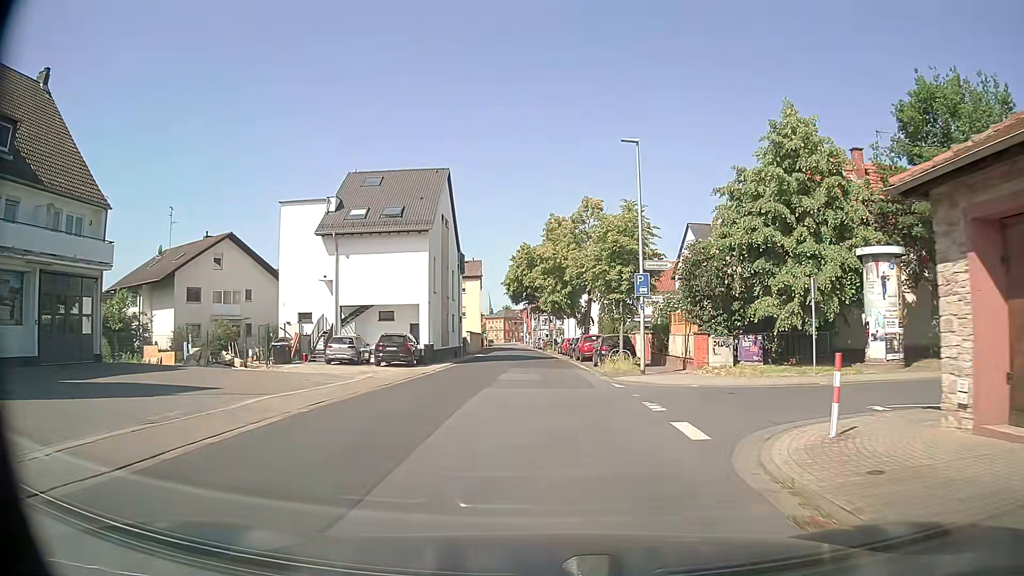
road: secondary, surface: asphalt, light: Day
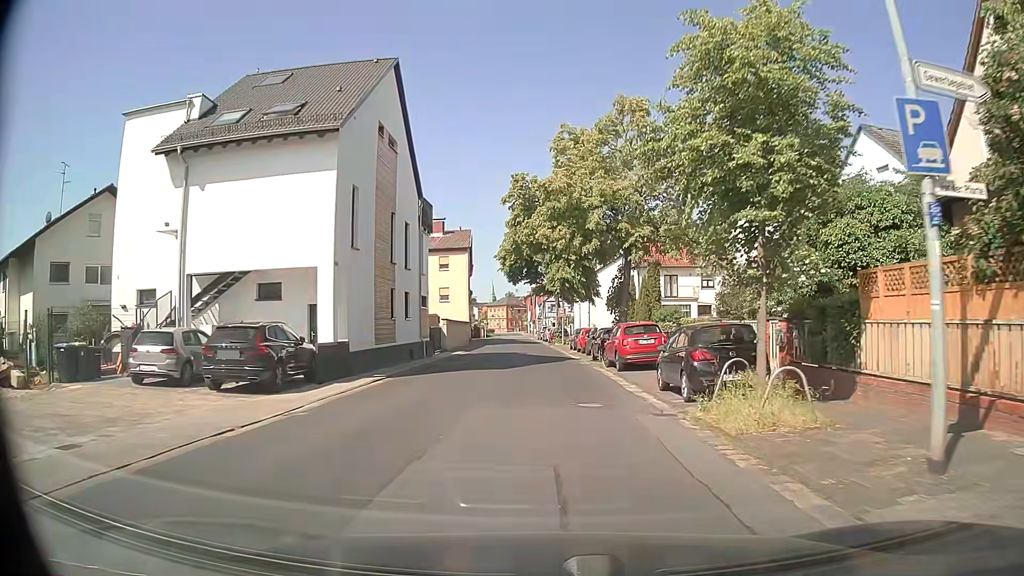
(+0.1, +17.7) m; 0°
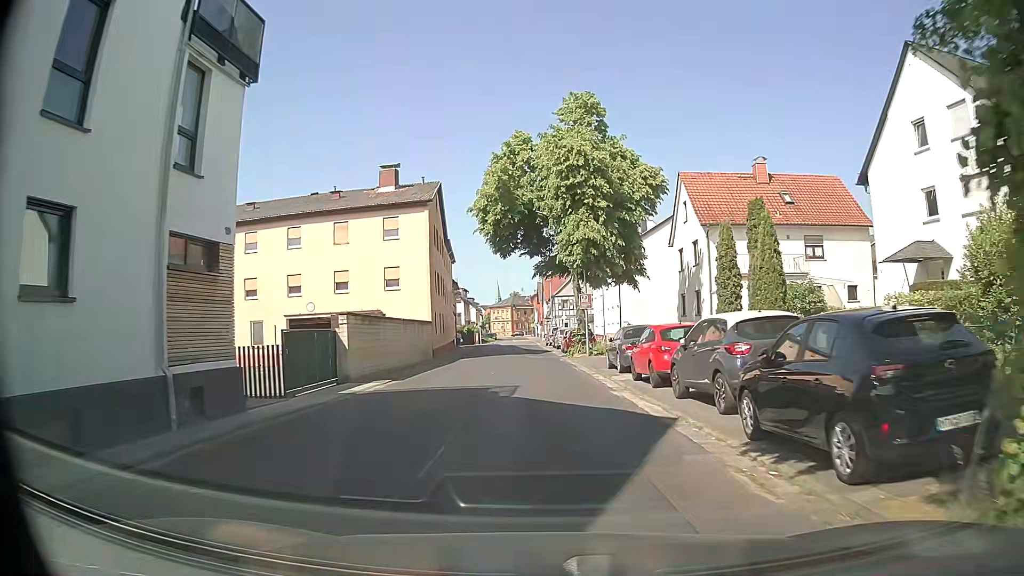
(-0.1, +23.3) m; 0°
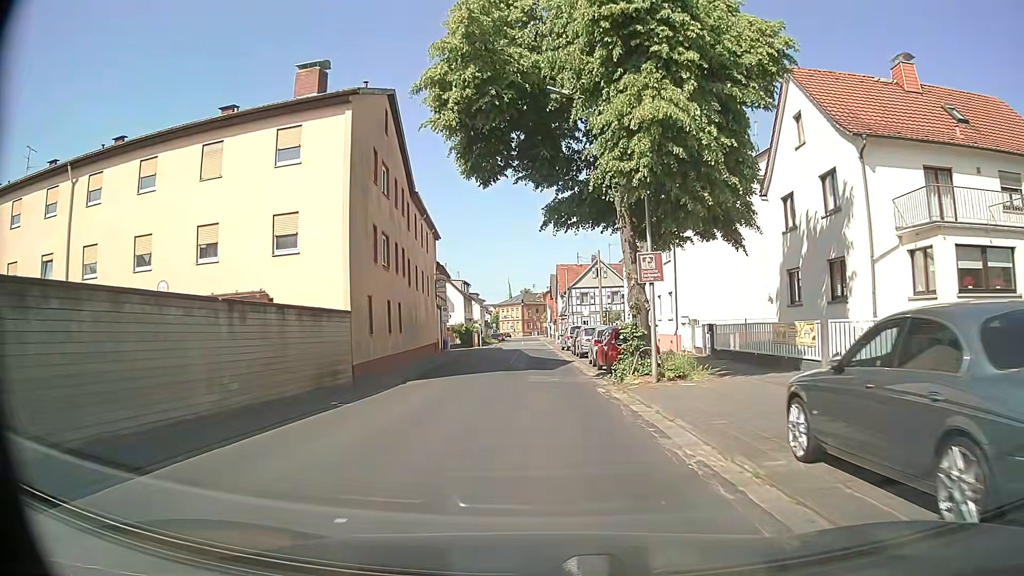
(-0.2, +17.4) m; -1°
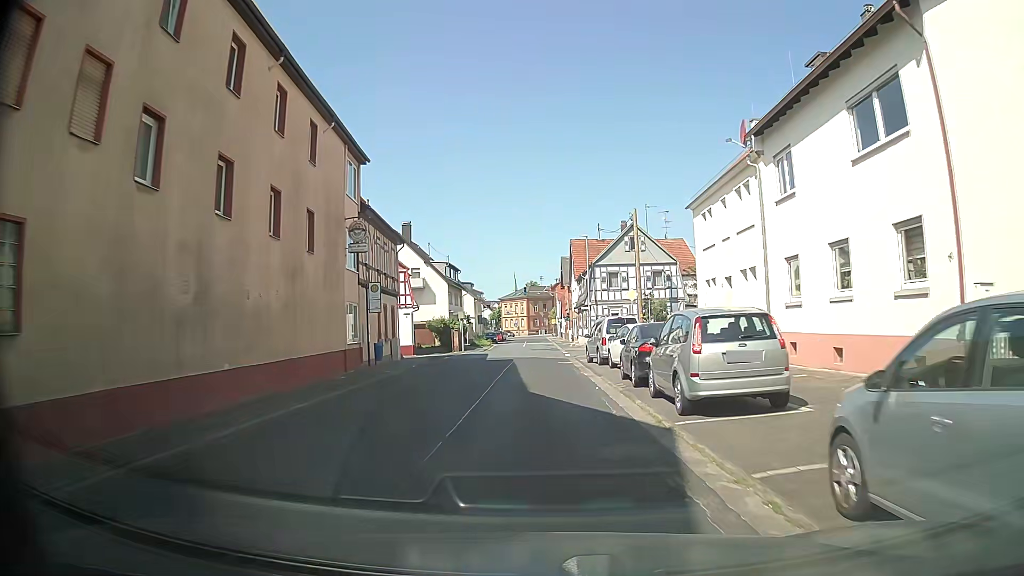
(-0.3, +23.4) m; -2°
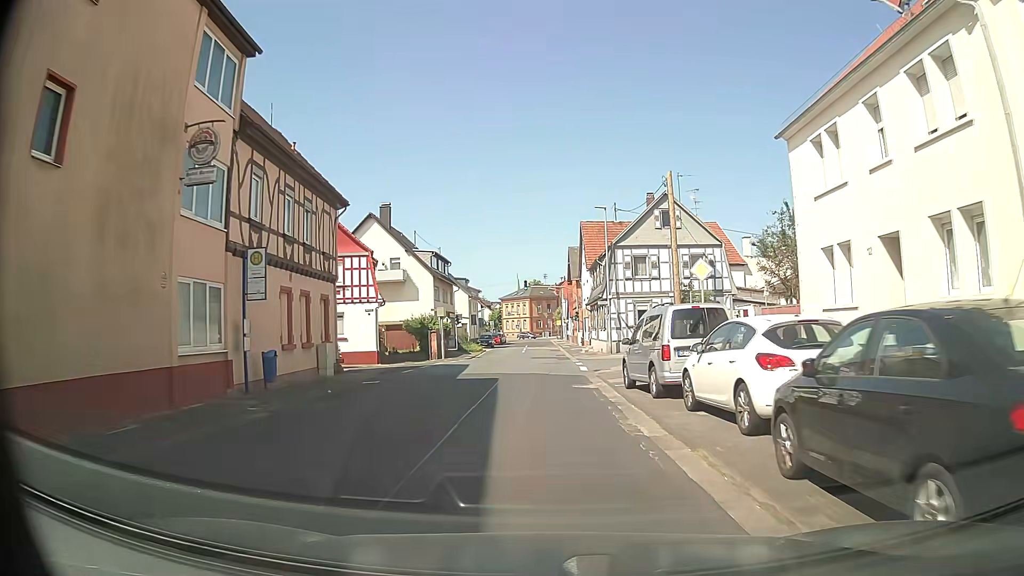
(+0.1, +12.3) m; 0°
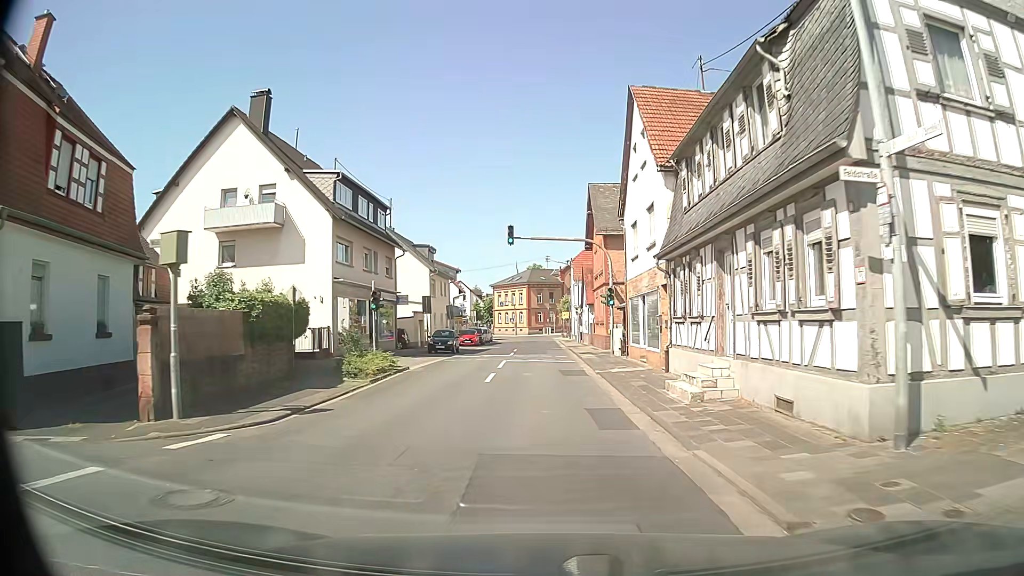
(0.0, +30.7) m; 0°
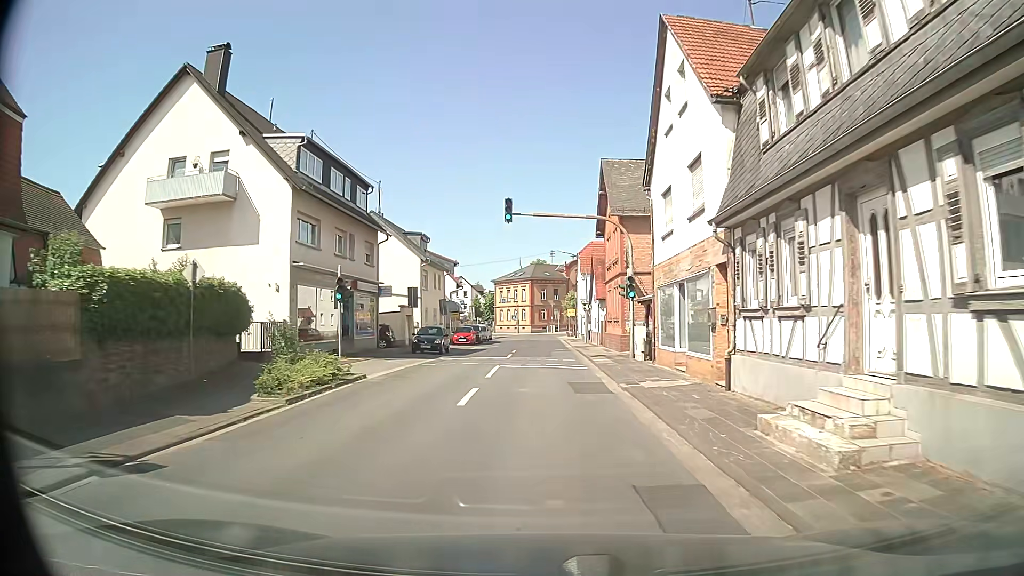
(-0.1, +6.1) m; 0°
(0, +10) (0, +20) (0, +30) (0, +40) (0, +50) (0, +60) (0, +70) (0, +80) (0, +90) (+4, +99) m
